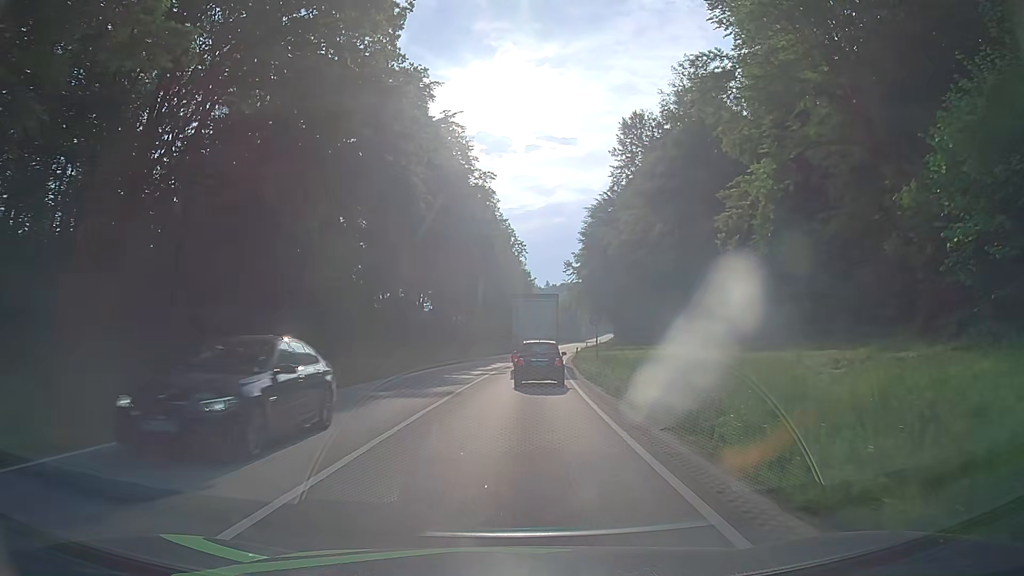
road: primary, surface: asphalt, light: Day
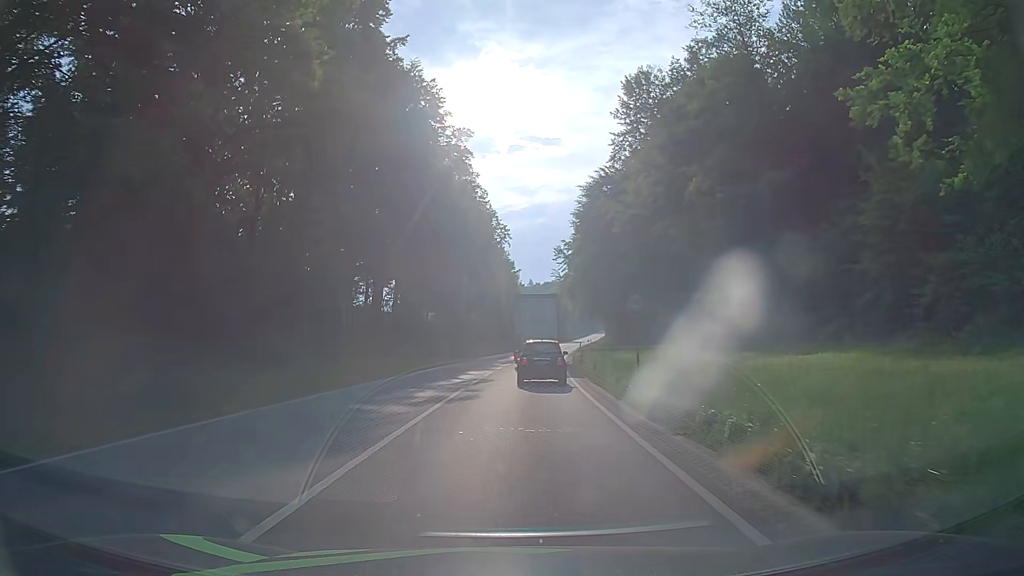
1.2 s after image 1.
(+0.2, +14.6) m; 0°
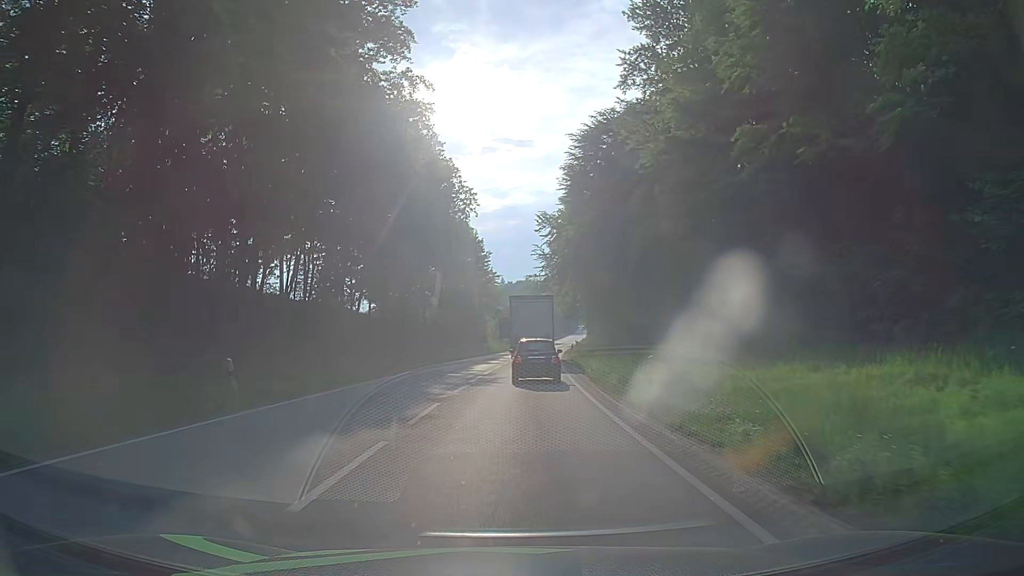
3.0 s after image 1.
(+1.0, +23.0) m; +2°
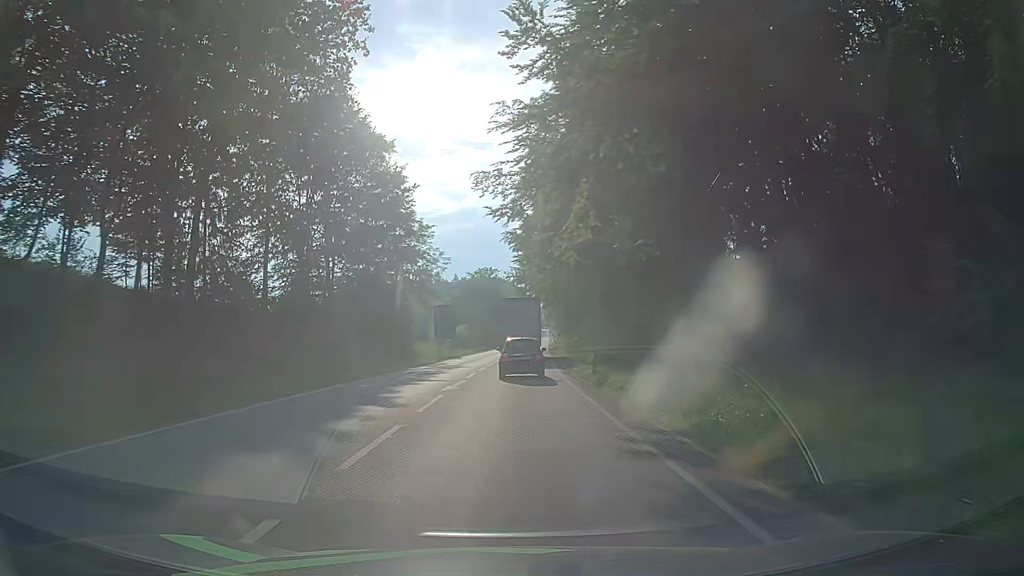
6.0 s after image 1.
(+2.6, +40.1) m; +5°
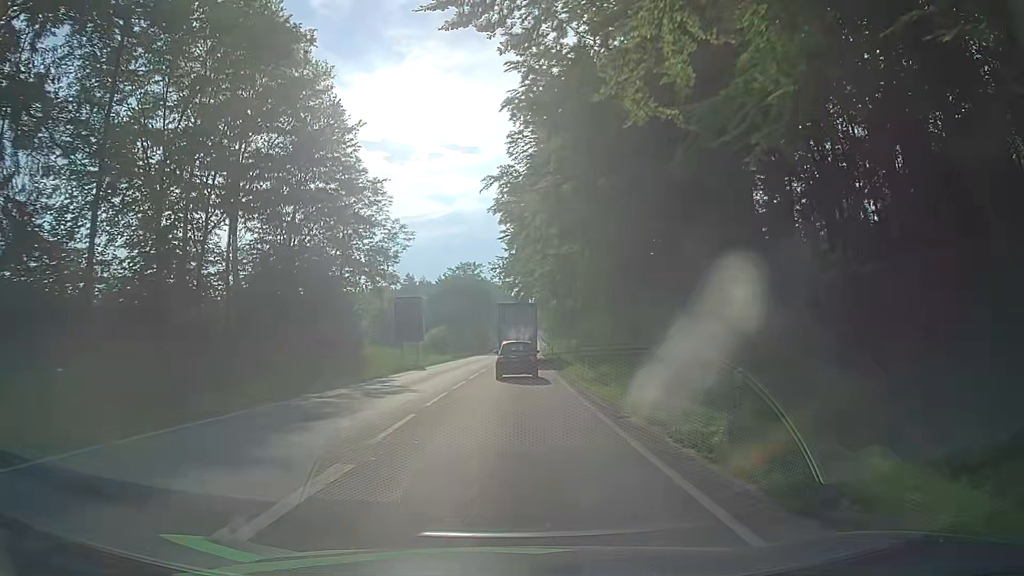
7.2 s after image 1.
(+0.2, +15.9) m; +1°
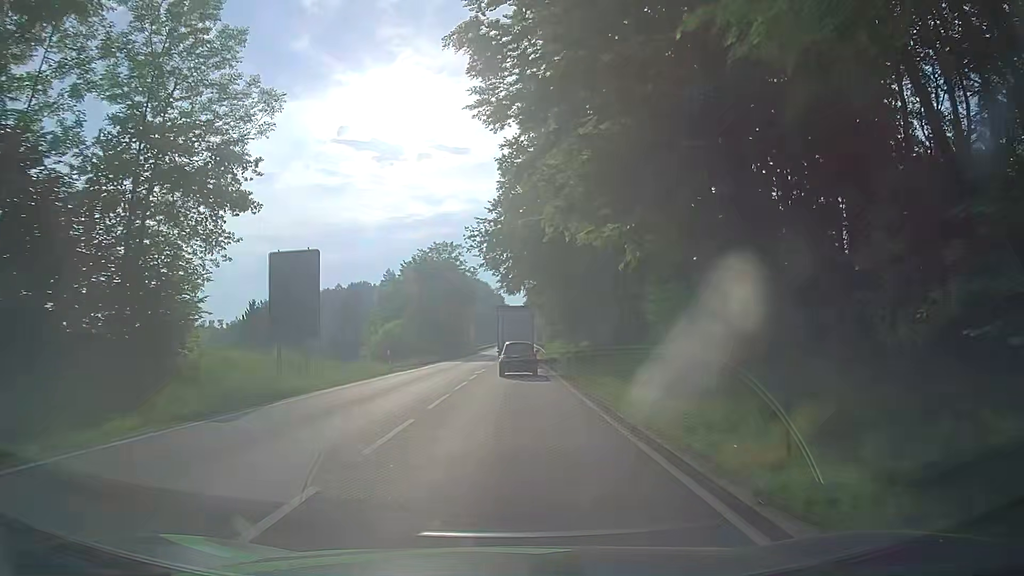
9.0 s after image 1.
(+0.5, +24.7) m; +2°
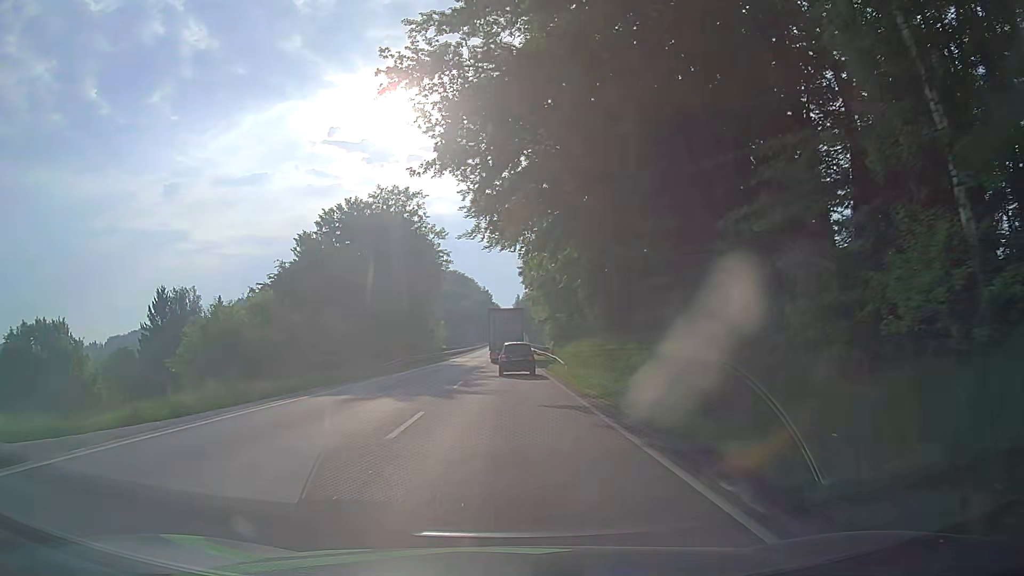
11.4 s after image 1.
(0.0, +35.3) m; 0°
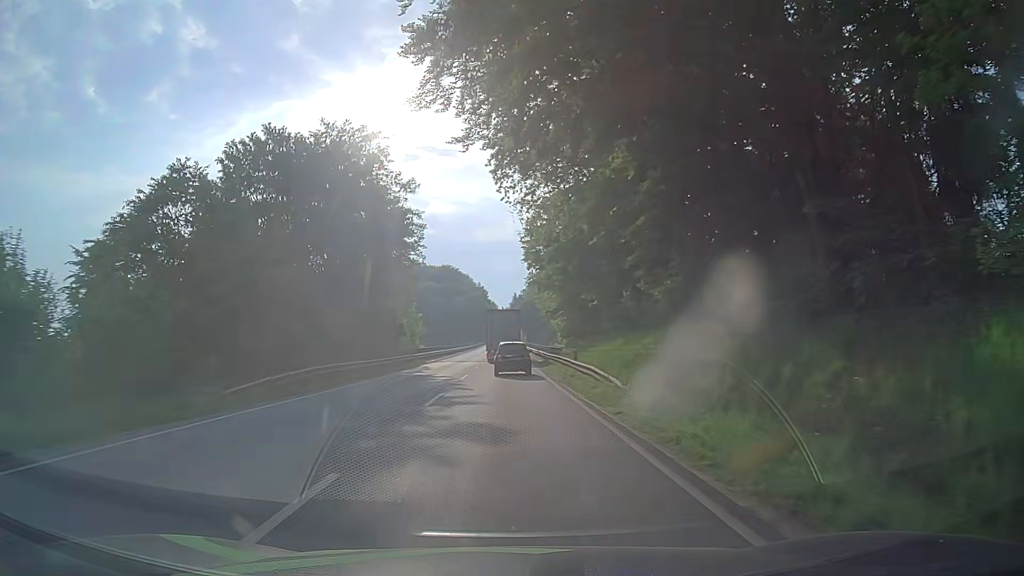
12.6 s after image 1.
(+0.1, +18.6) m; +1°
(0, +10) (0, +20) (0, +30) (0, +40) (0, +50) (0, +60) (0, +70) (0, +80) (0, +90) (0, +100) m
